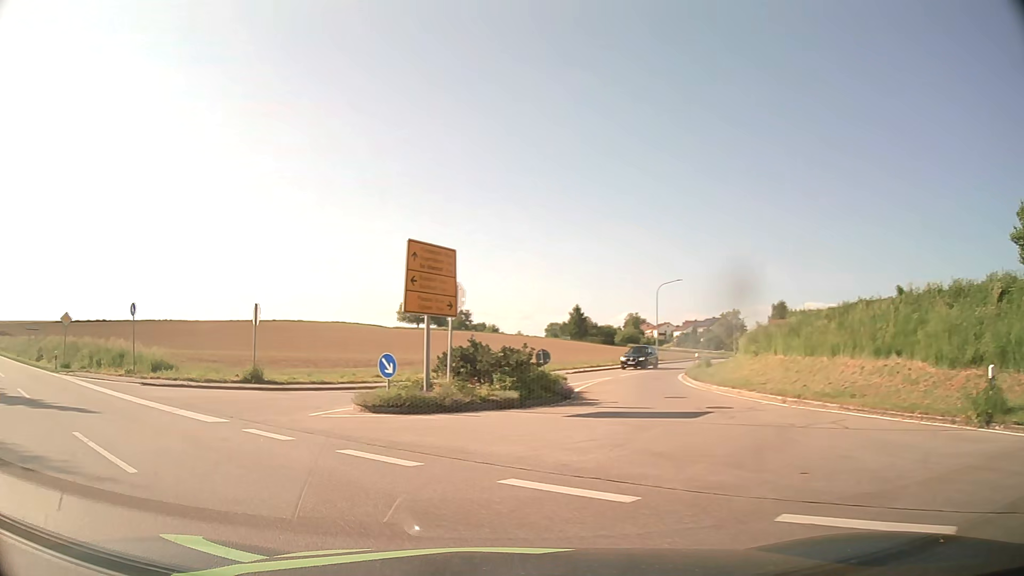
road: tertiary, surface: asphalt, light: Day
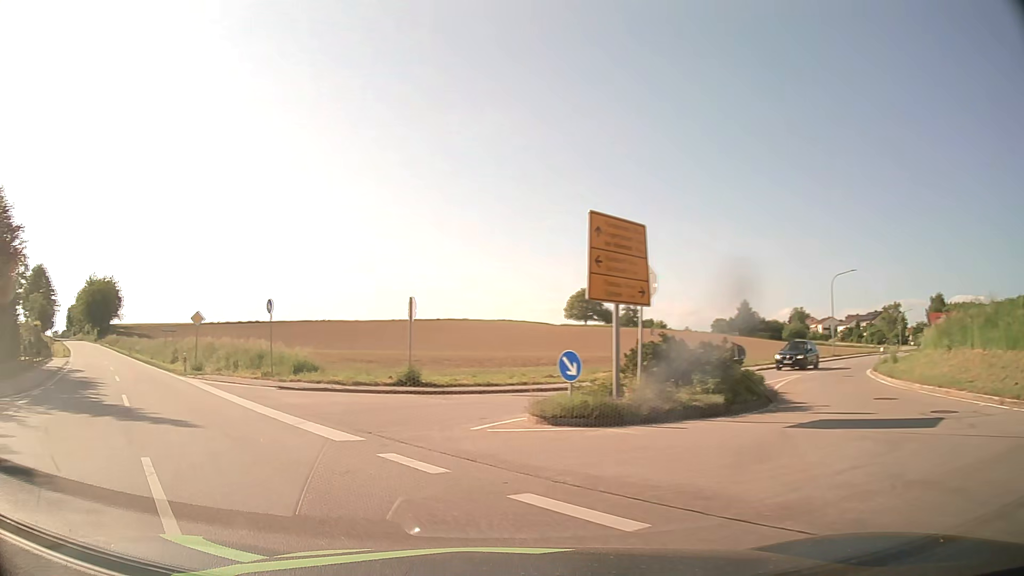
(-0.4, +3.2) m; -15°
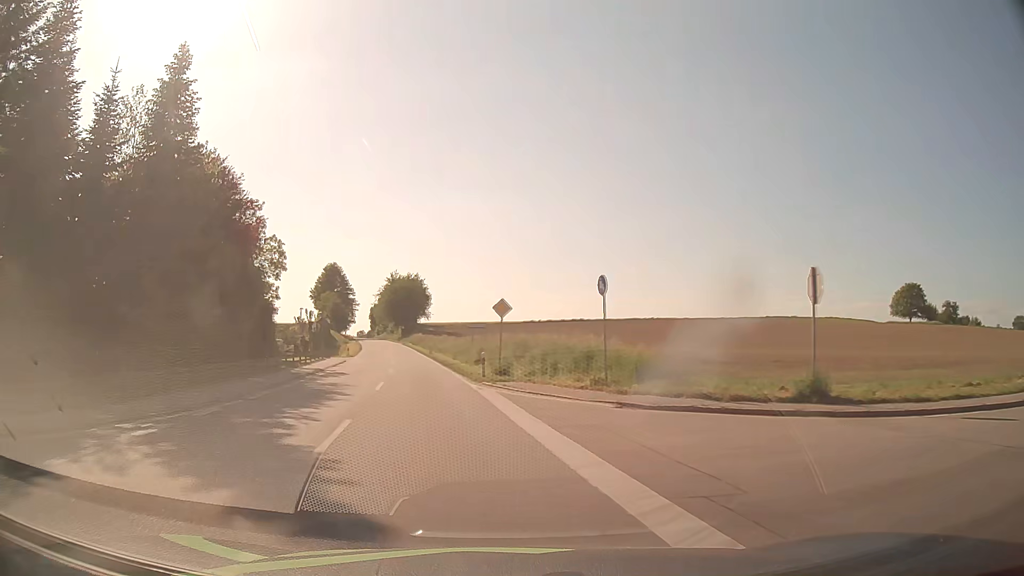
(-2.5, +8.4) m; -28°
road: secondary
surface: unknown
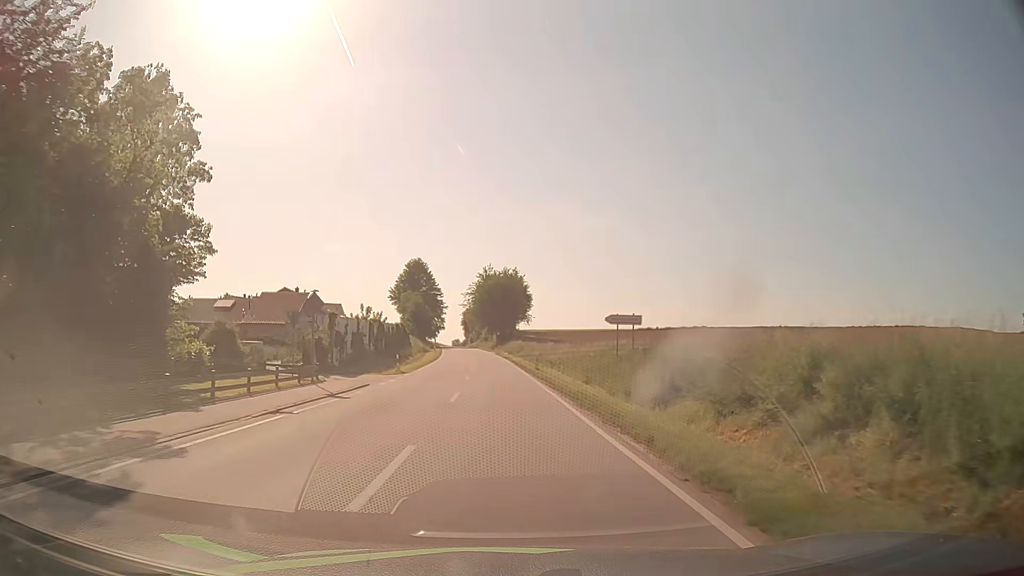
(-3.9, +27.5) m; -10°
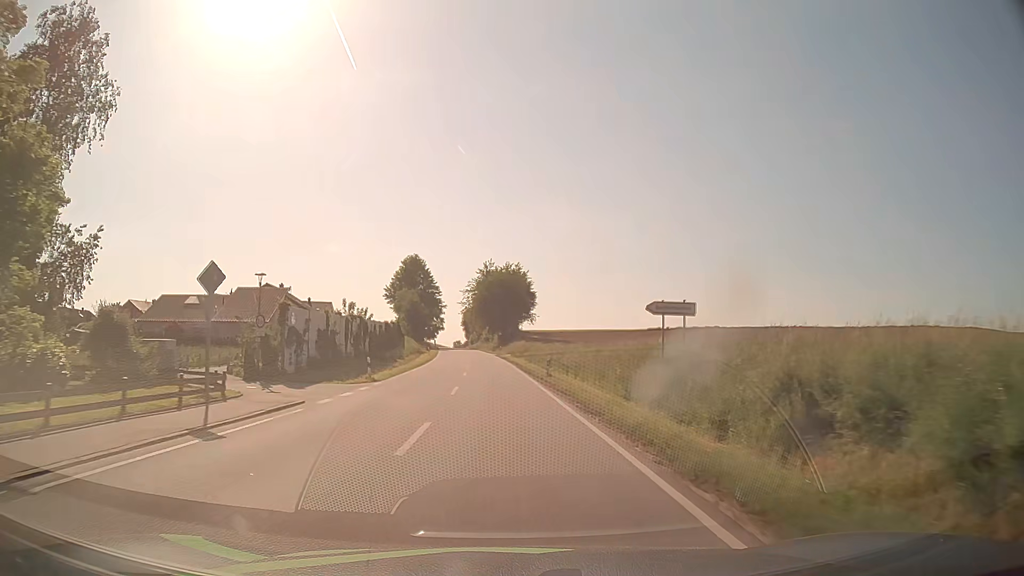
(0.0, +9.2) m; 0°
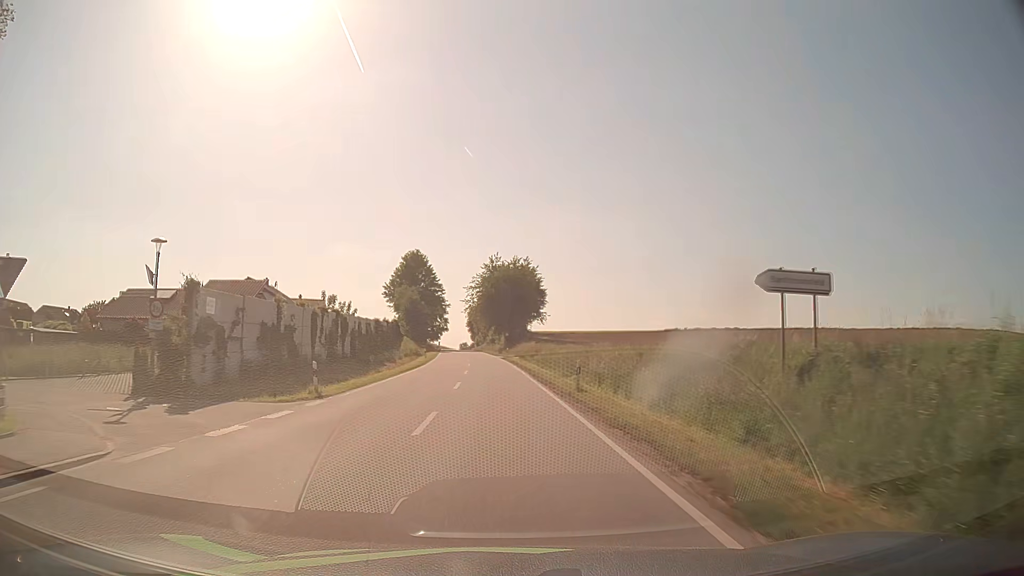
(-0.1, +10.0) m; -1°
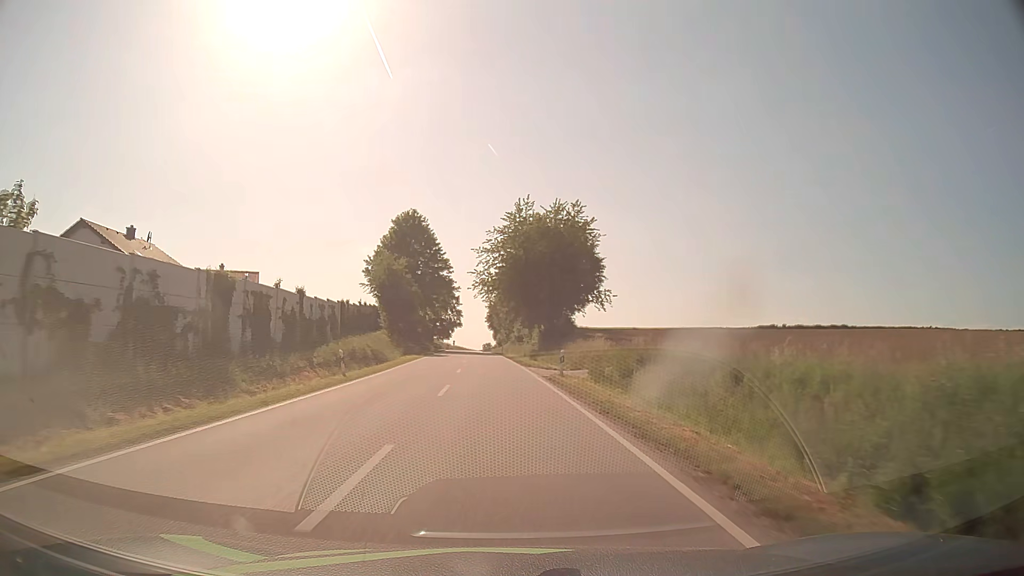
(-0.9, +42.2) m; -2°
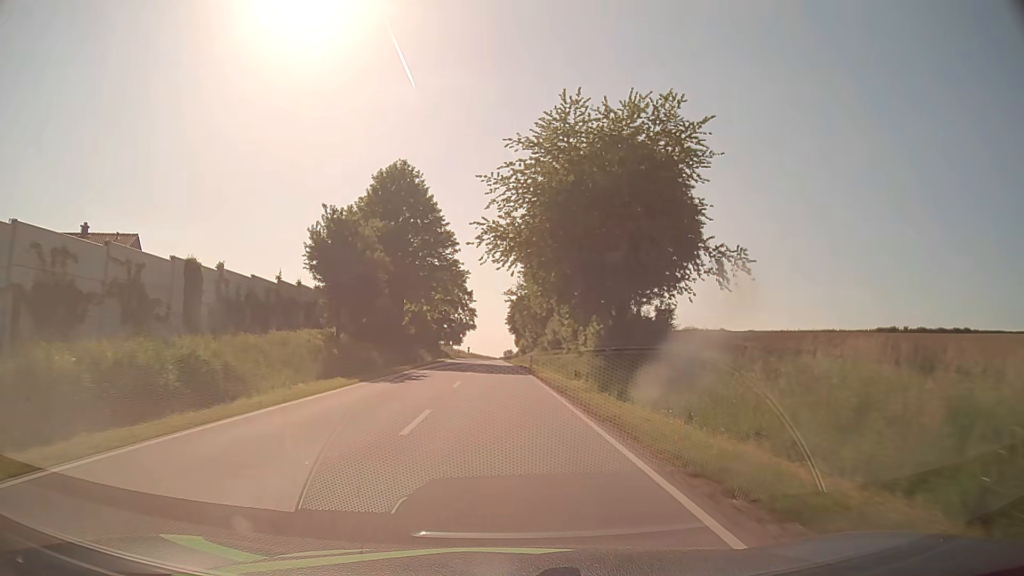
(-0.6, +30.7) m; -2°
(0, +10) (0, +20) (0, +30) (0, +40) (-1, +50) (-1, +60) (-1, +70) (-1, +80) (-1, +90) (-2, +100) m
